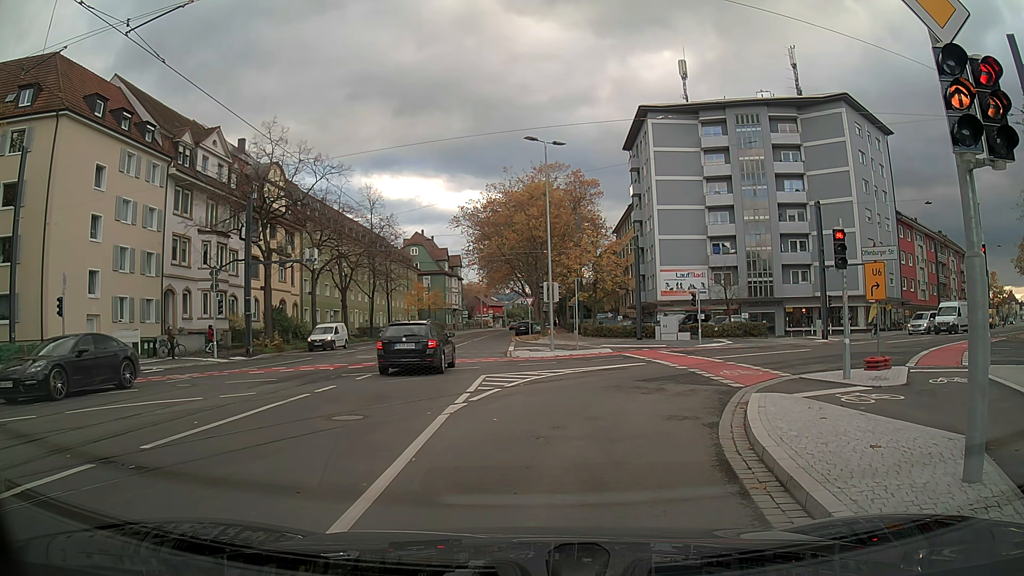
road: primary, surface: asphalt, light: Day
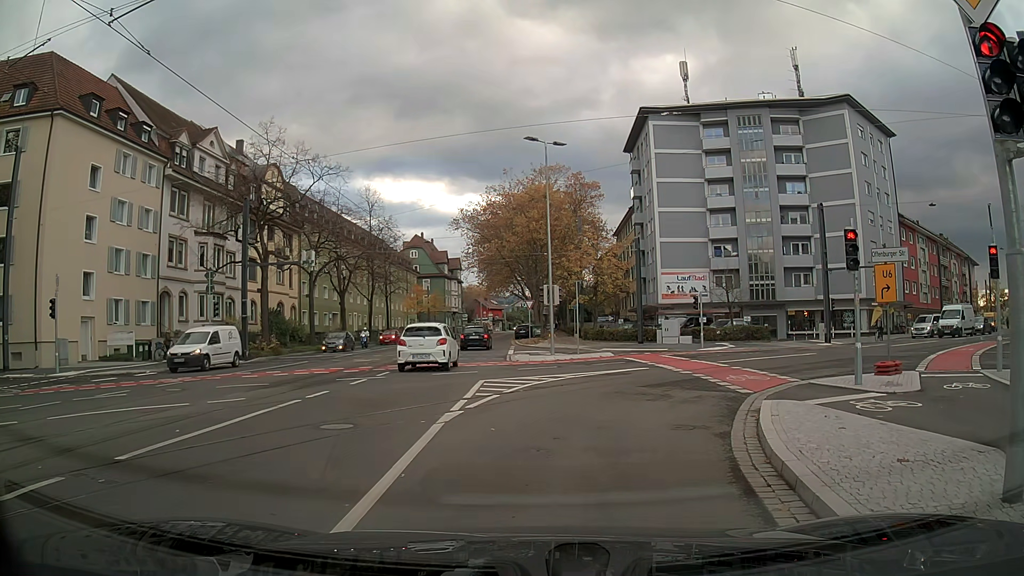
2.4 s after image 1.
(0.0, +0.6) m; 0°
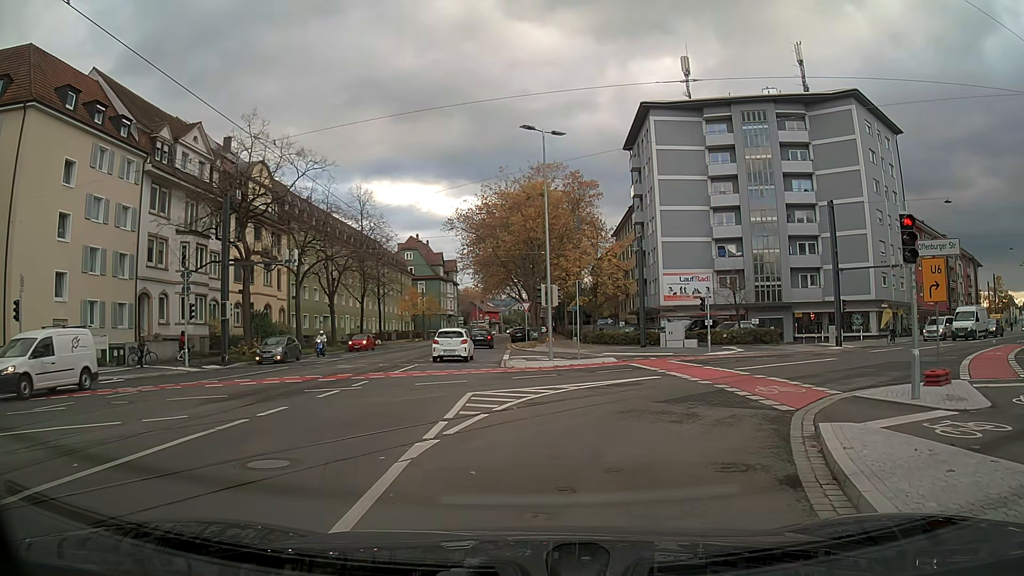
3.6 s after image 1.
(0.0, +2.5) m; +1°
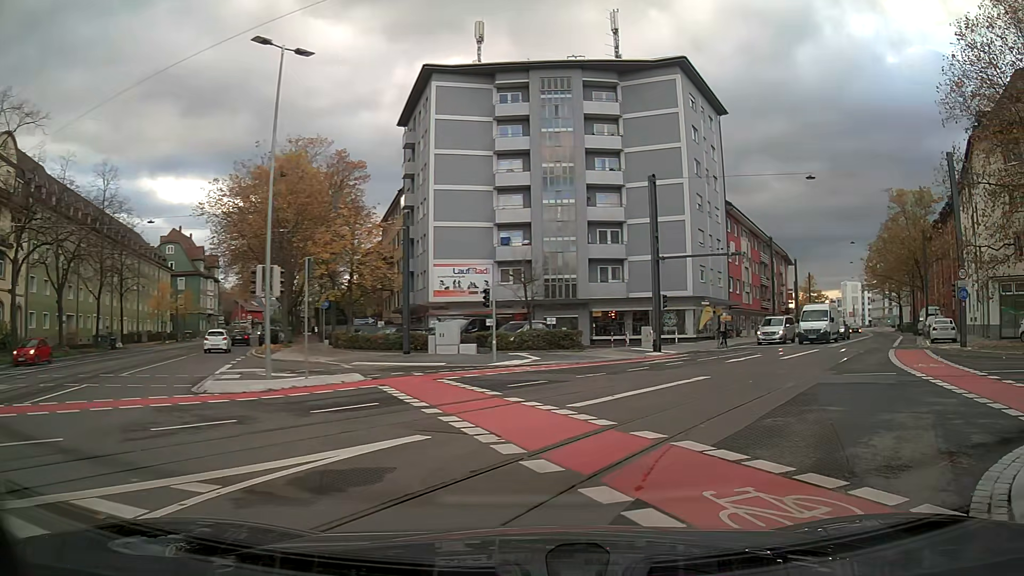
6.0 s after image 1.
(+1.6, +9.5) m; +24°
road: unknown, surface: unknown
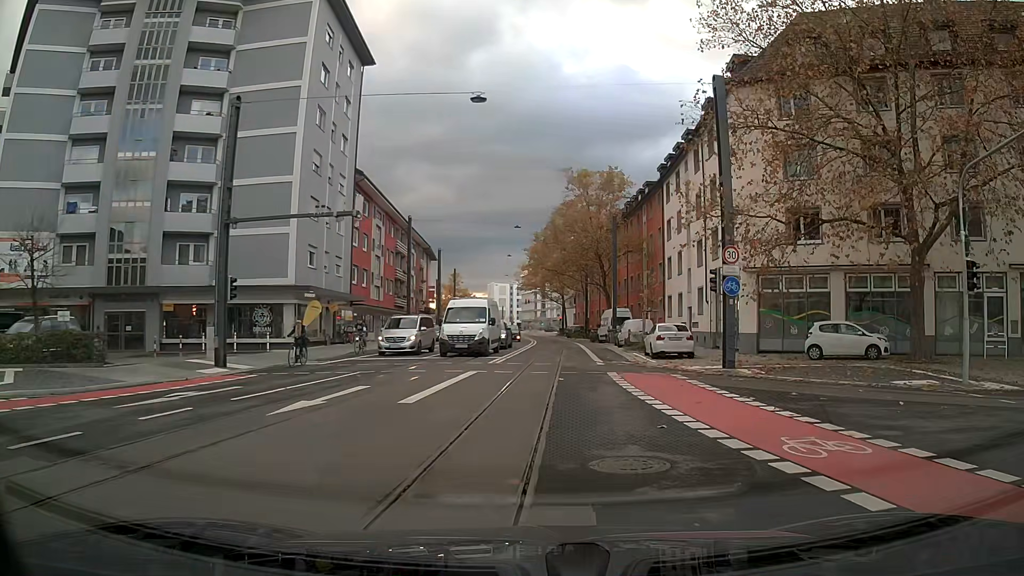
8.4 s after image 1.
(+3.9, +13.2) m; +26°
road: secondary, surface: asphalt
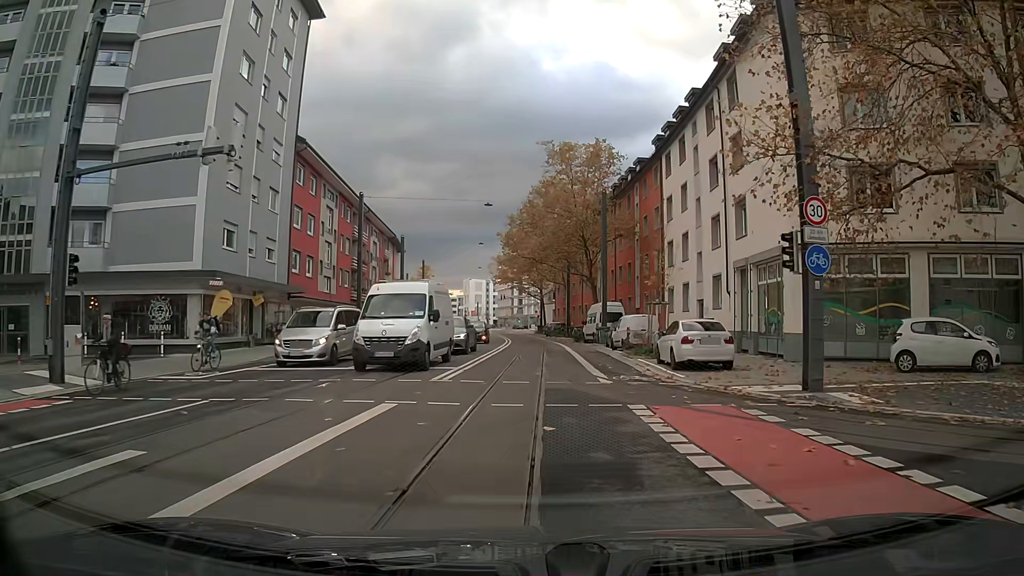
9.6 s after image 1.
(+0.1, +8.5) m; +1°
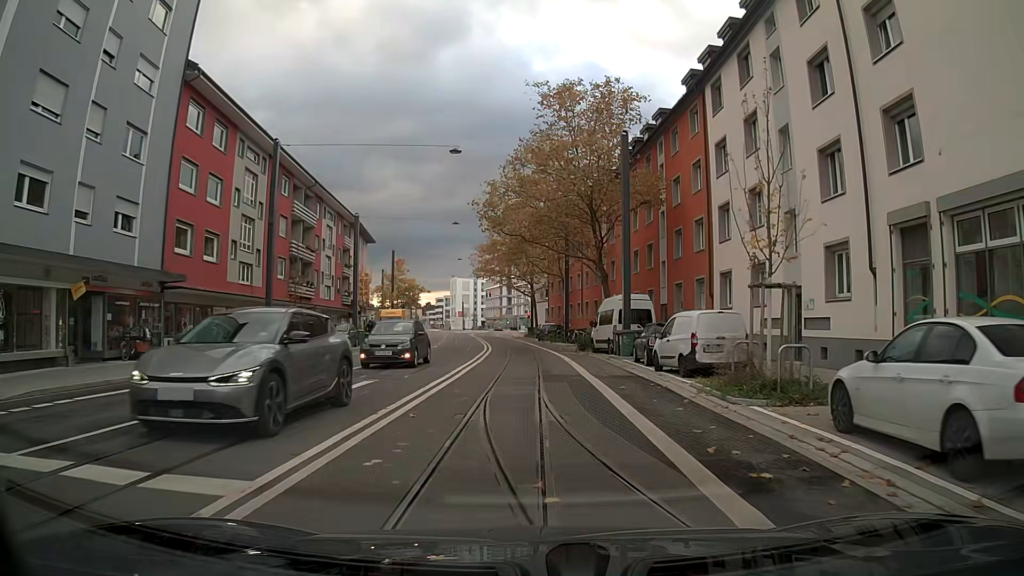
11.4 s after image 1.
(+0.1, +14.0) m; 0°
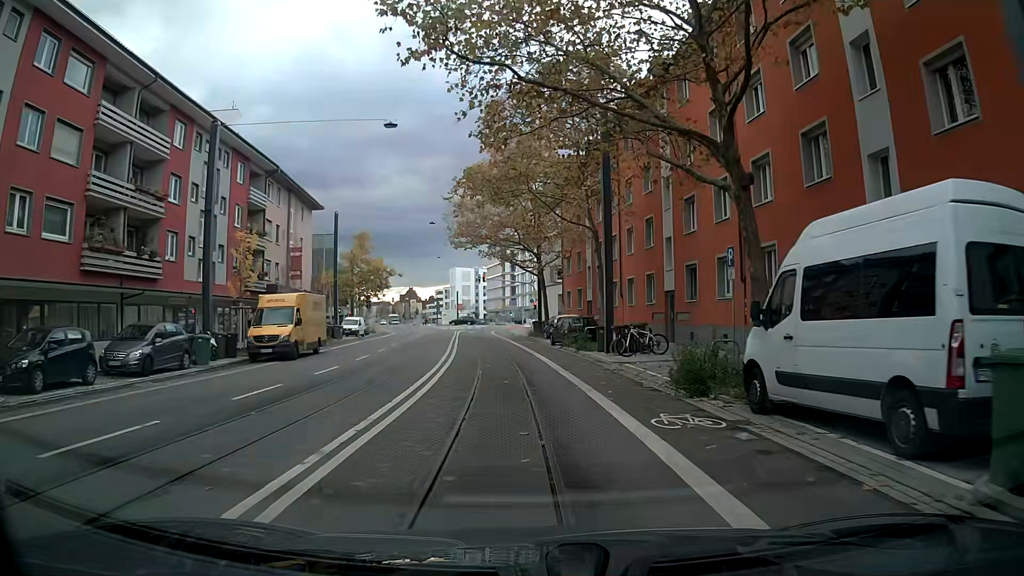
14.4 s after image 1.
(-0.1, +24.8) m; 0°
(0, +10) (-1, +20) (-1, +30) (-2, +40) (-3, +50) (-4, +60) (-5, +70) (-5, +80) (-5, +90) (-5, +100) m
